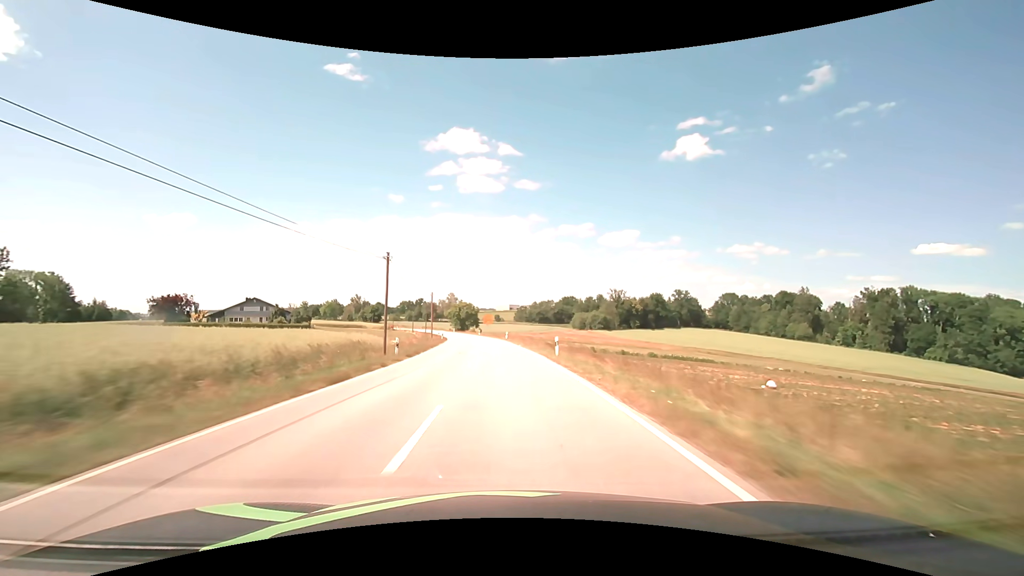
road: secondary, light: Day
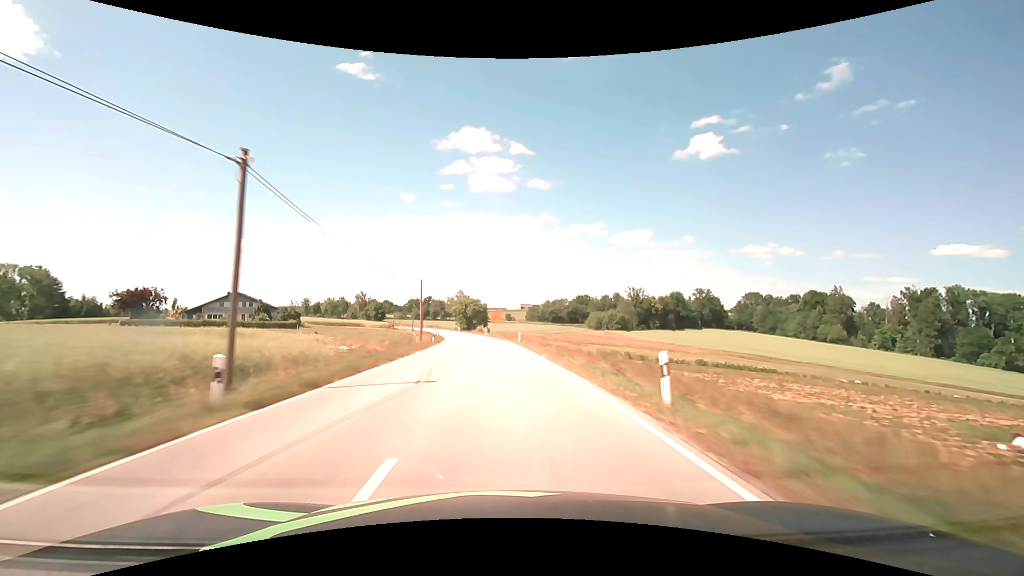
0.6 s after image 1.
(-0.2, +15.9) m; -1°
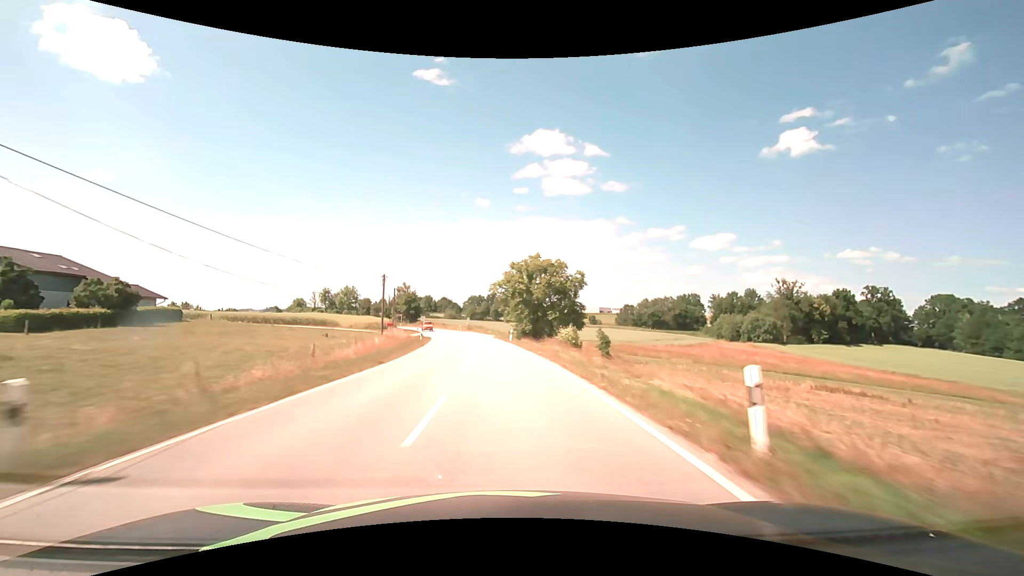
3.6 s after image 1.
(-5.5, +78.9) m; -8°
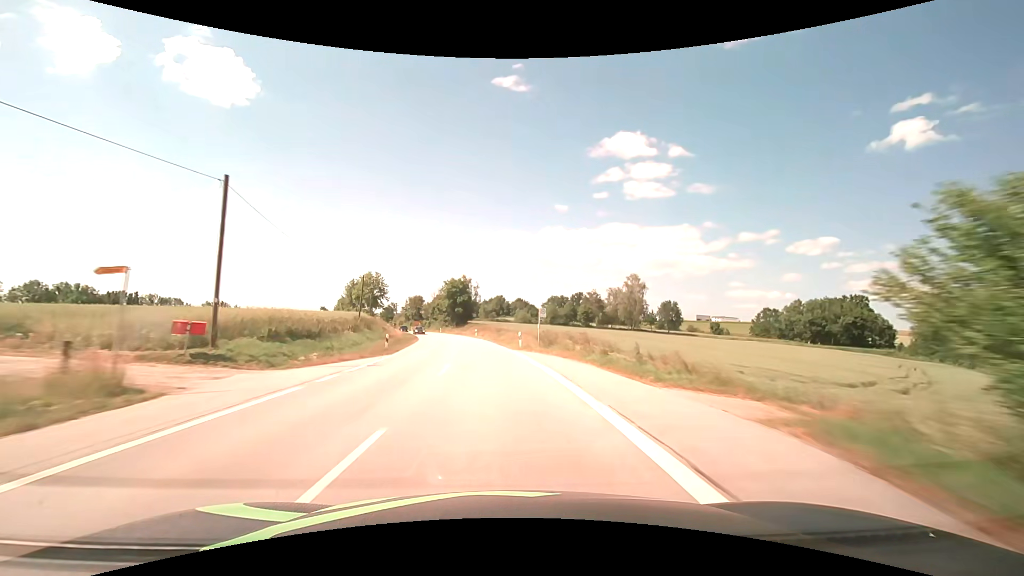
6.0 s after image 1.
(-4.3, +62.9) m; -9°
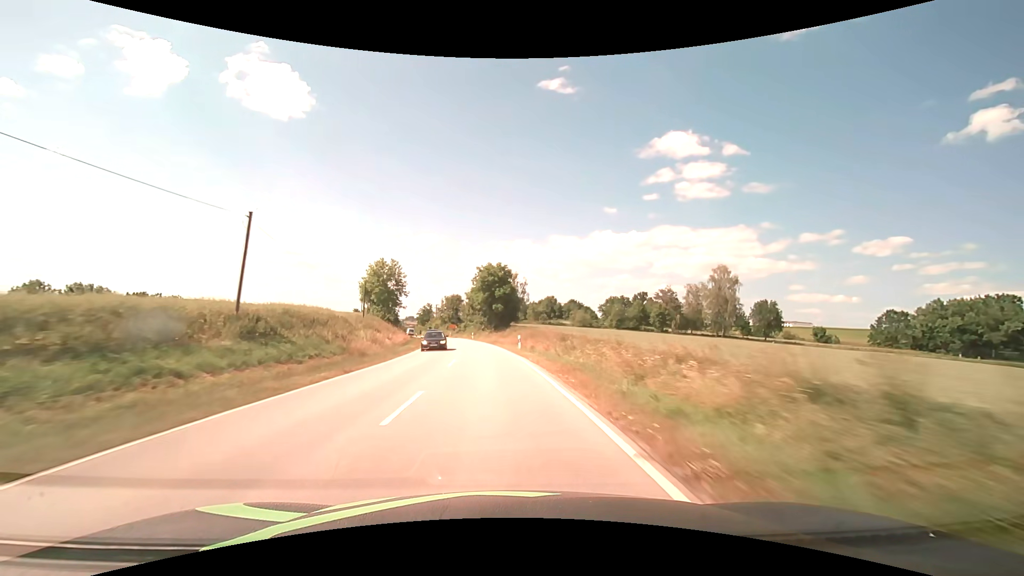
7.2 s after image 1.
(-1.5, +31.5) m; -6°
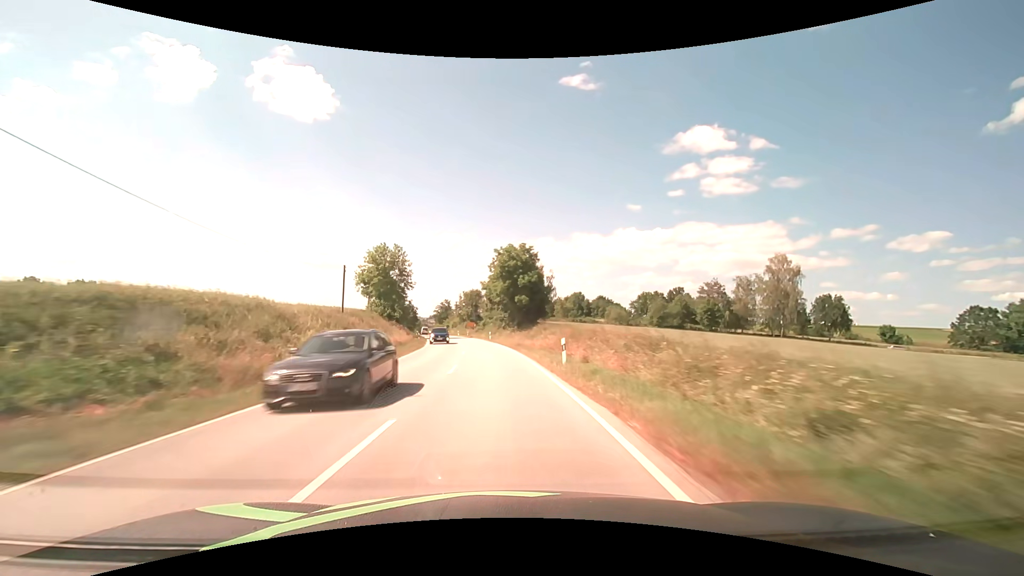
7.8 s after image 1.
(-0.4, +15.8) m; -3°
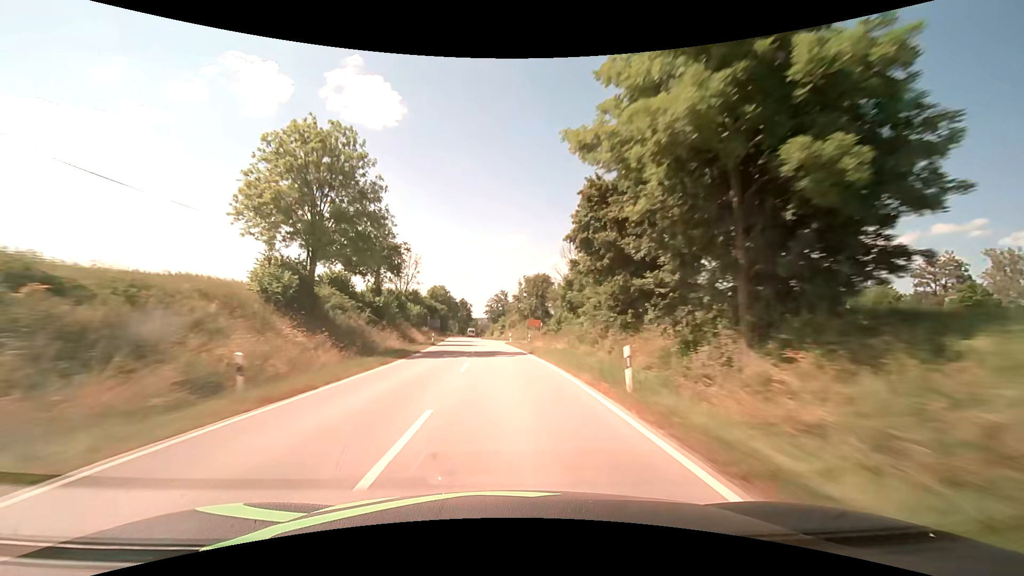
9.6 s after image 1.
(-3.1, +47.3) m; -7°
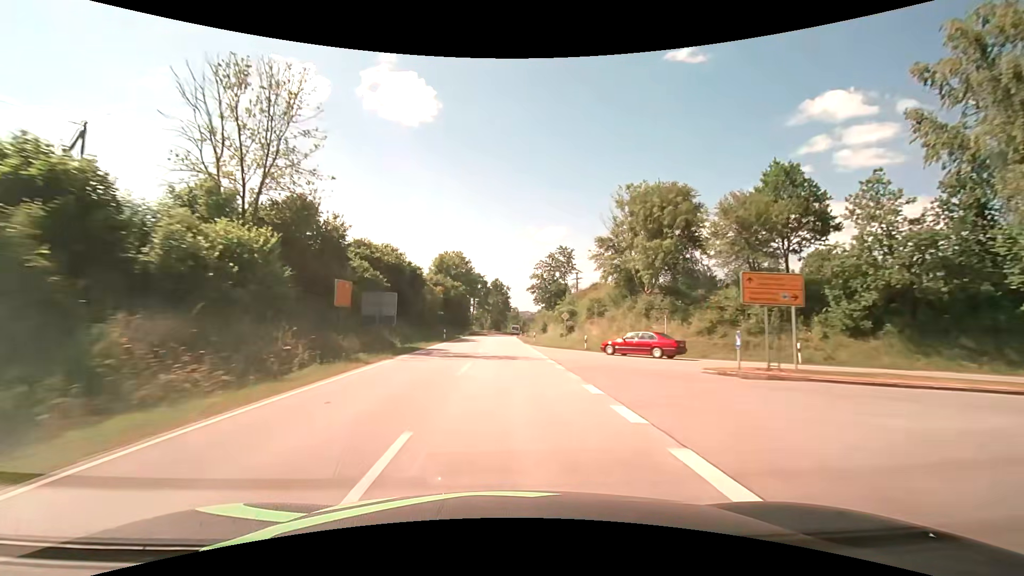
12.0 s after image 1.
(-3.5, +61.7) m; -5°
(0, +10) (0, +20) (0, +30) (0, +40) (0, +50) (-1, +60) (-1, +70) (-1, +80) (0, +90) (0, +100) m
